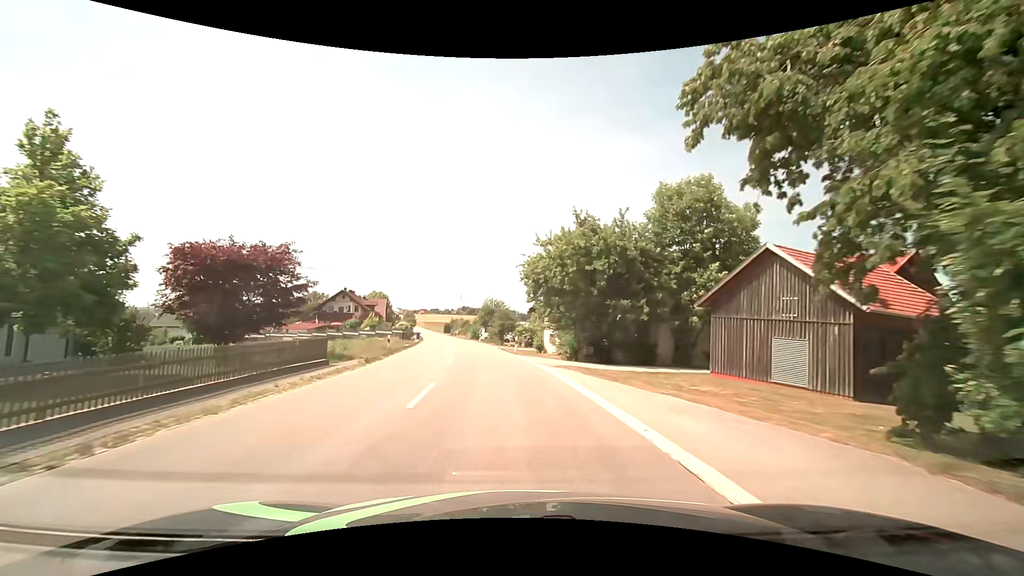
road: tertiary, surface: asphalt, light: Day
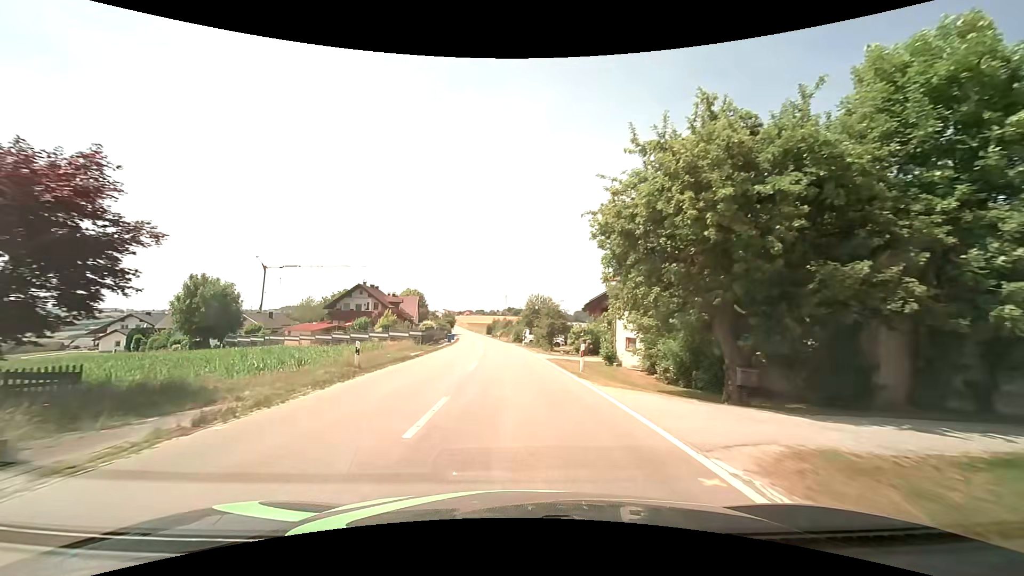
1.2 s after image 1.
(-0.6, +14.2) m; -4°
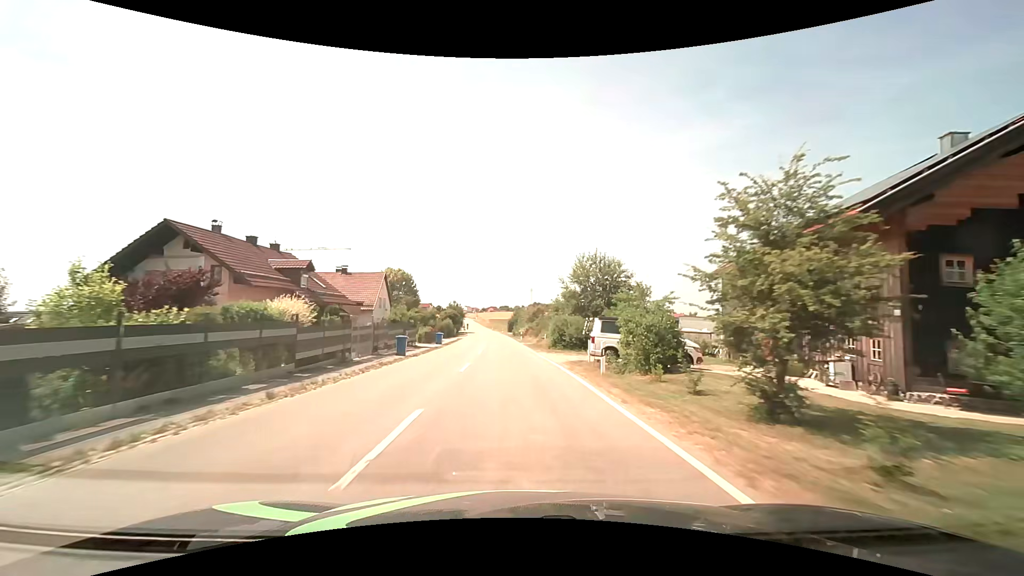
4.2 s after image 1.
(-1.7, +38.7) m; -4°
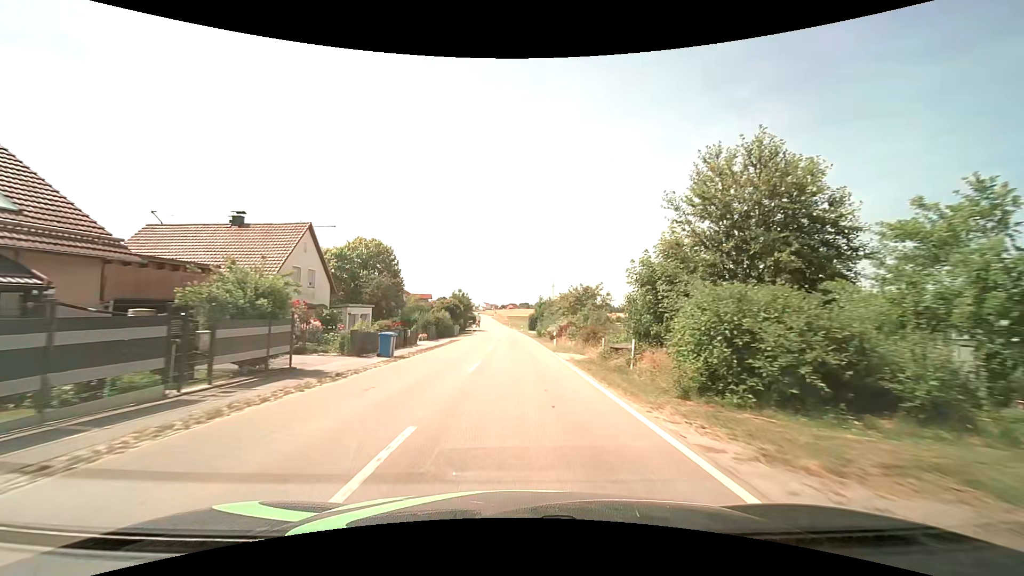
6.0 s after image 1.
(-0.6, +25.4) m; -3°
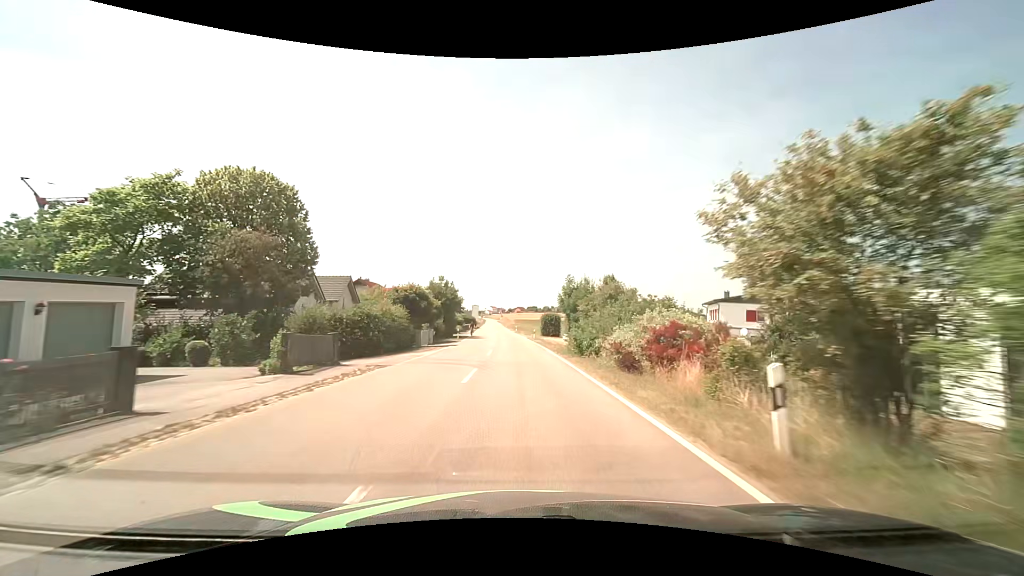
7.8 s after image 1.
(-0.1, +27.0) m; 0°
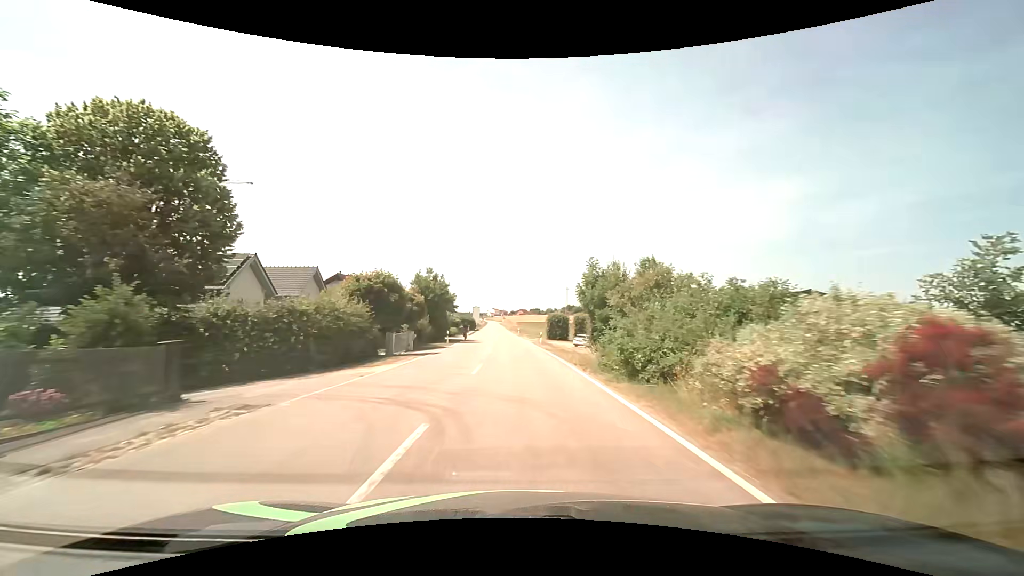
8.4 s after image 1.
(0.0, +9.3) m; 0°
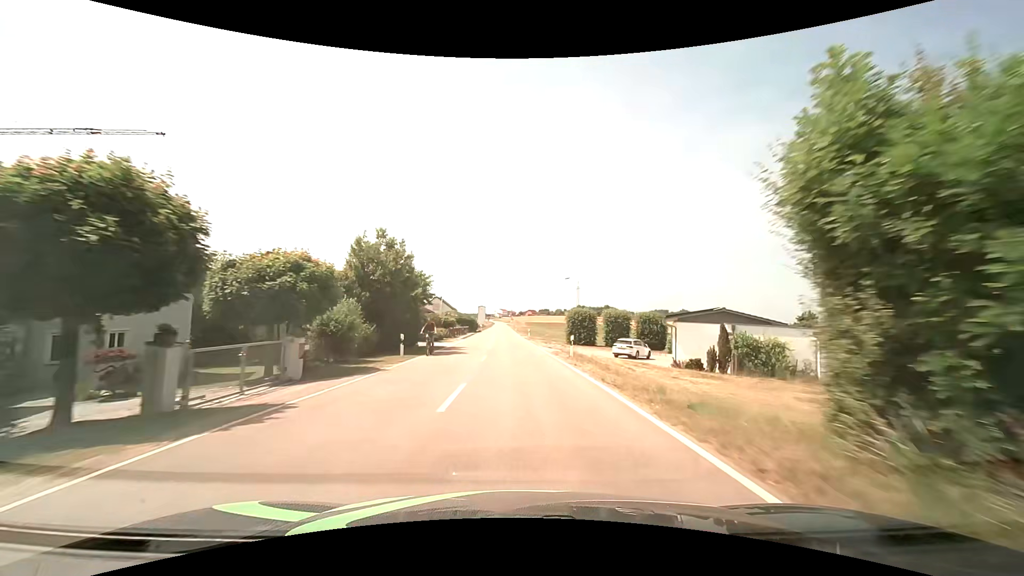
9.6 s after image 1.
(-0.1, +19.0) m; -1°
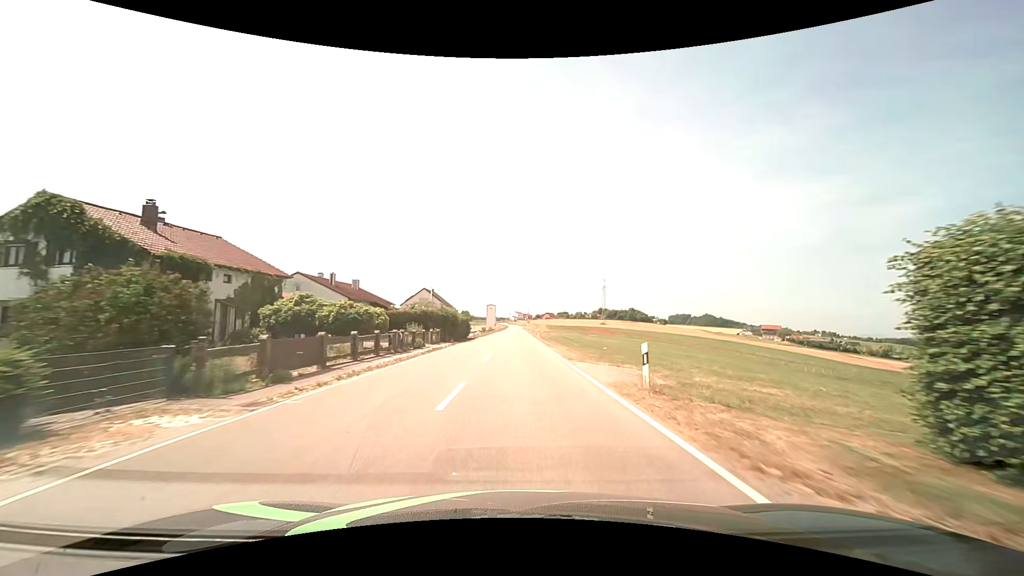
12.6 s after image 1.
(-1.0, +47.1) m; -2°
(0, +10) (0, +20) (0, +30) (0, +40) (0, +50) (0, +60) (0, +70) (0, +80) (0, +90) (0, +100) m
